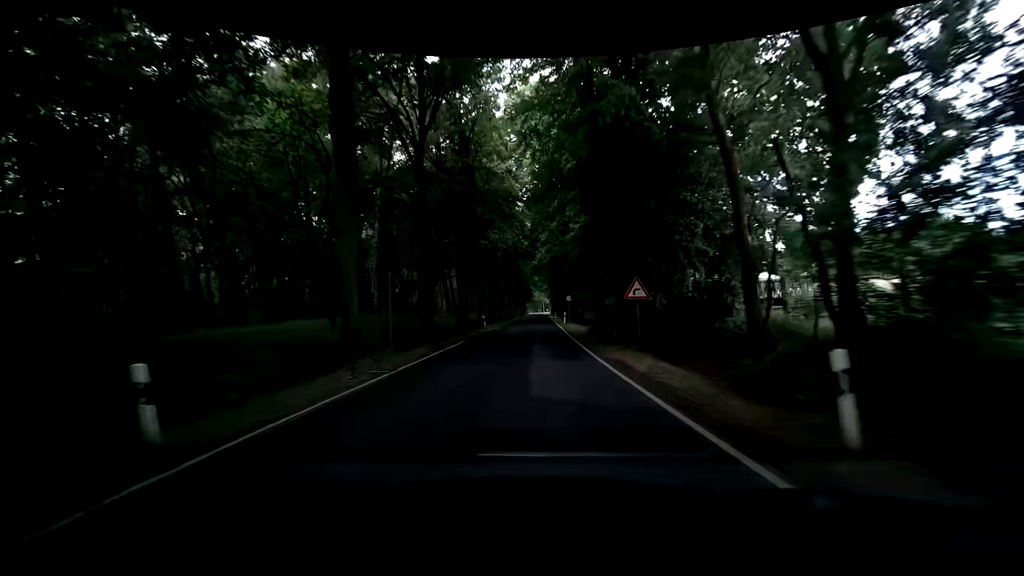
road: tertiary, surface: asphalt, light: Day
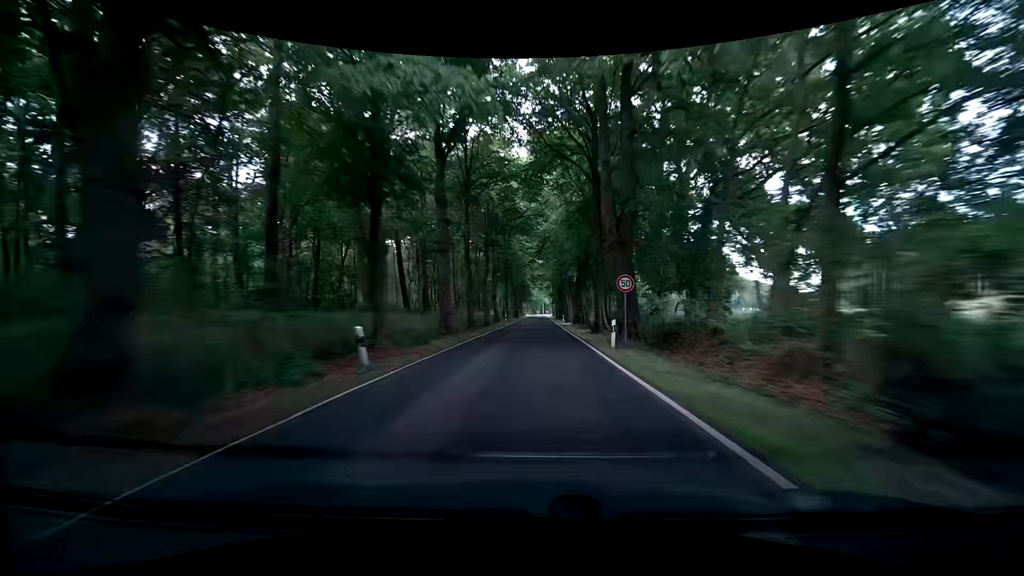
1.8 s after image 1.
(+0.2, +28.7) m; +2°
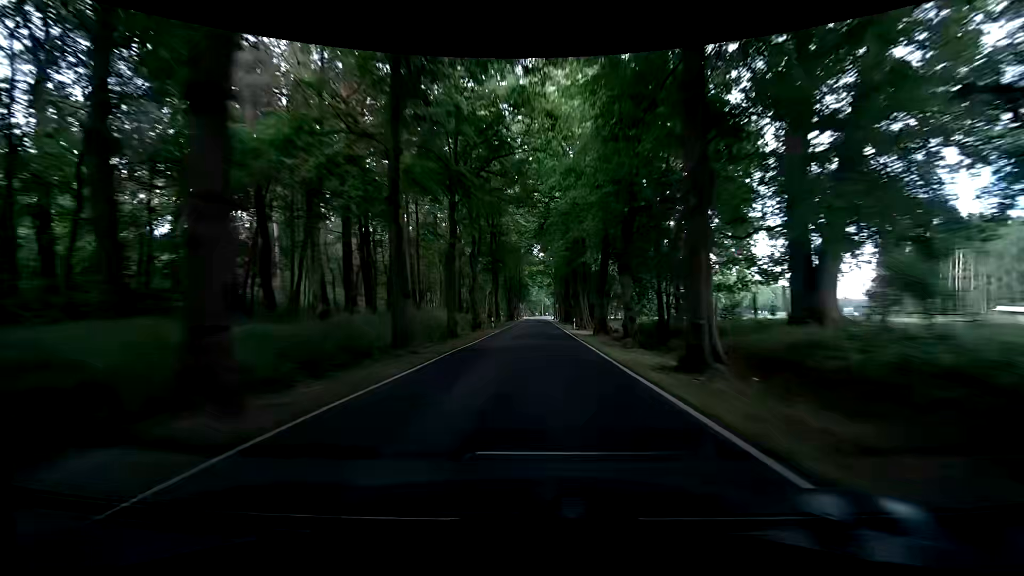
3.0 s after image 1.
(-0.2, +18.5) m; -1°
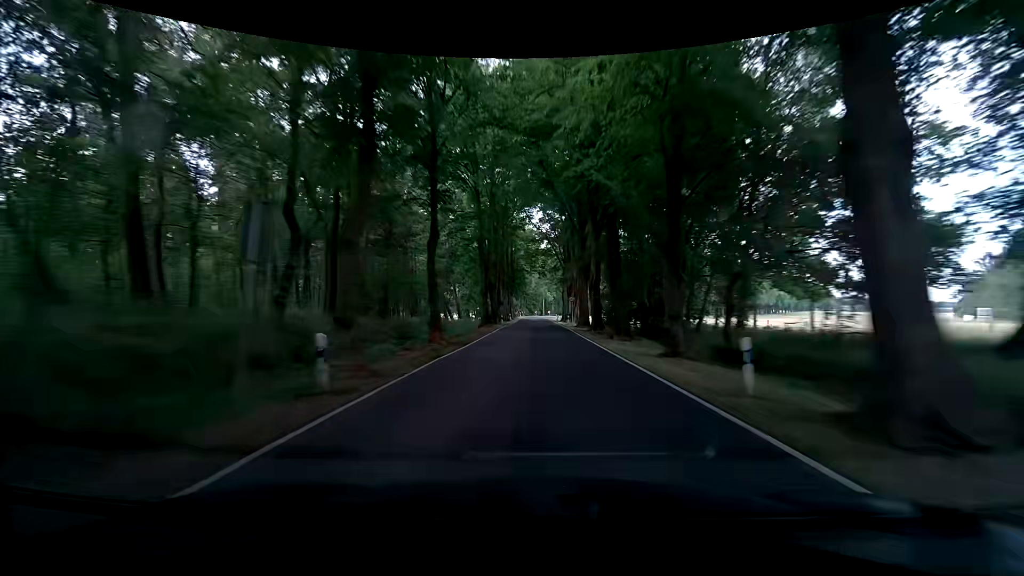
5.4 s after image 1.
(+0.1, +35.6) m; 0°
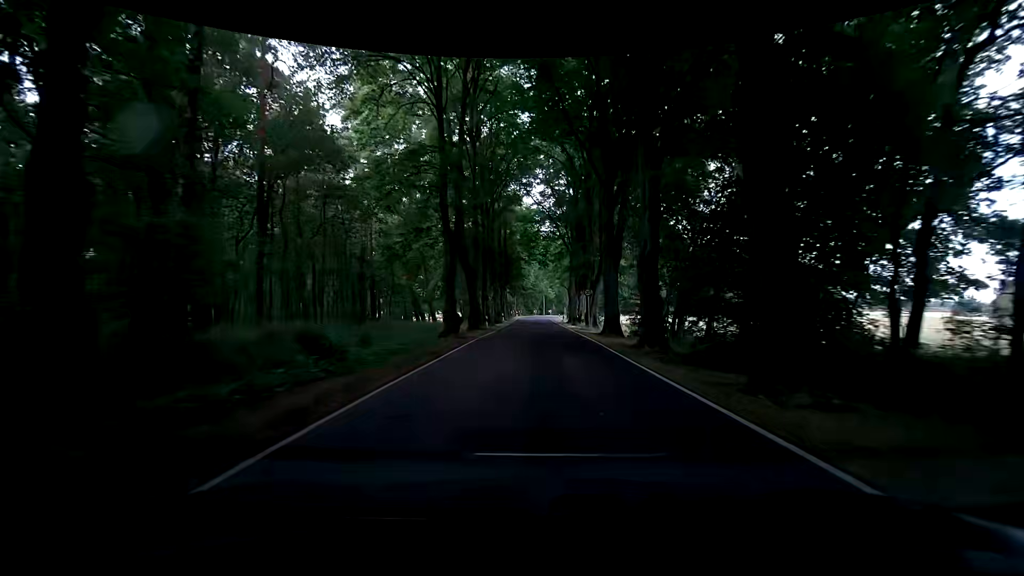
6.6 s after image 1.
(0.0, +16.3) m; -1°
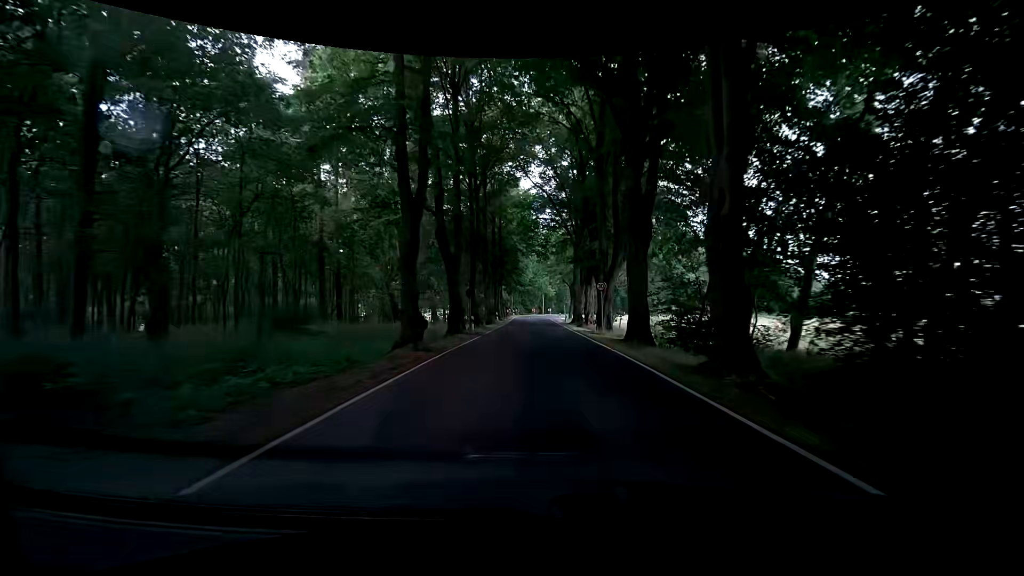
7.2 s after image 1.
(+0.1, +7.5) m; +1°
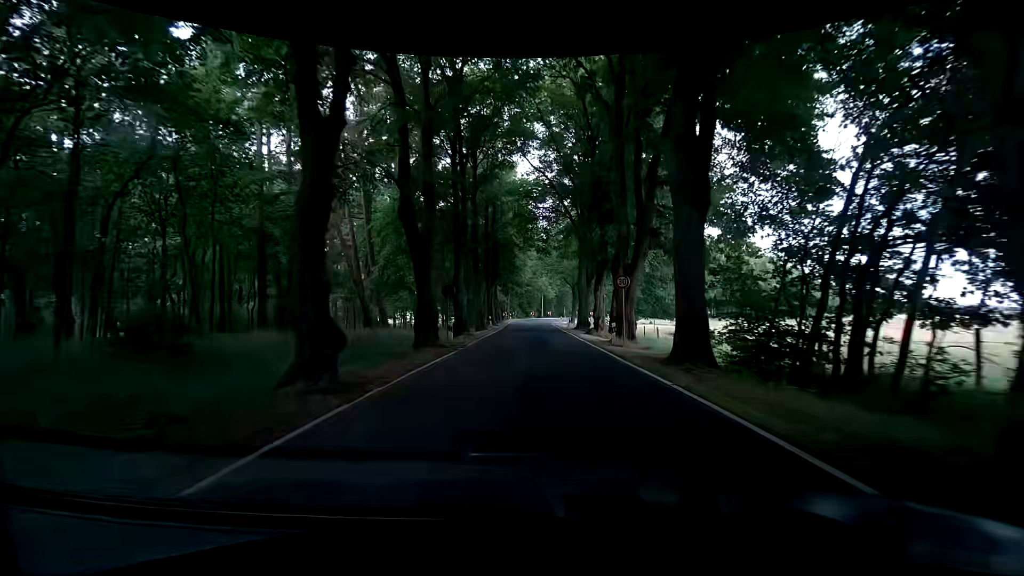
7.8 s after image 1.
(+0.1, +7.1) m; +1°
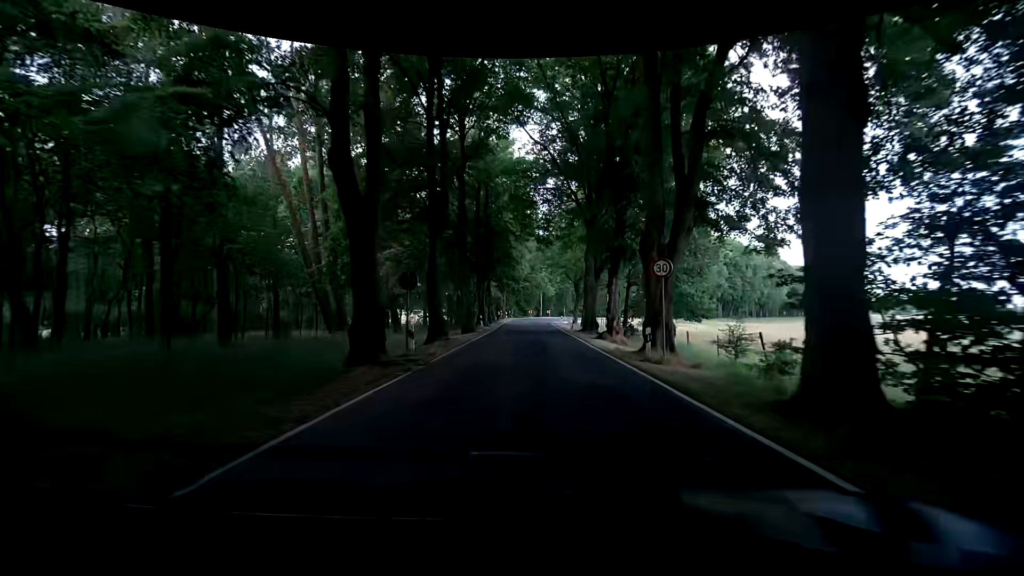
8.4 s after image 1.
(0.0, +6.6) m; +1°
(0, +10) (0, +20) (-1, +30) (-1, +40) (-1, +50) (-1, +60) (-1, +70) (0, +80) (+3, +90) (+7, +99) m
